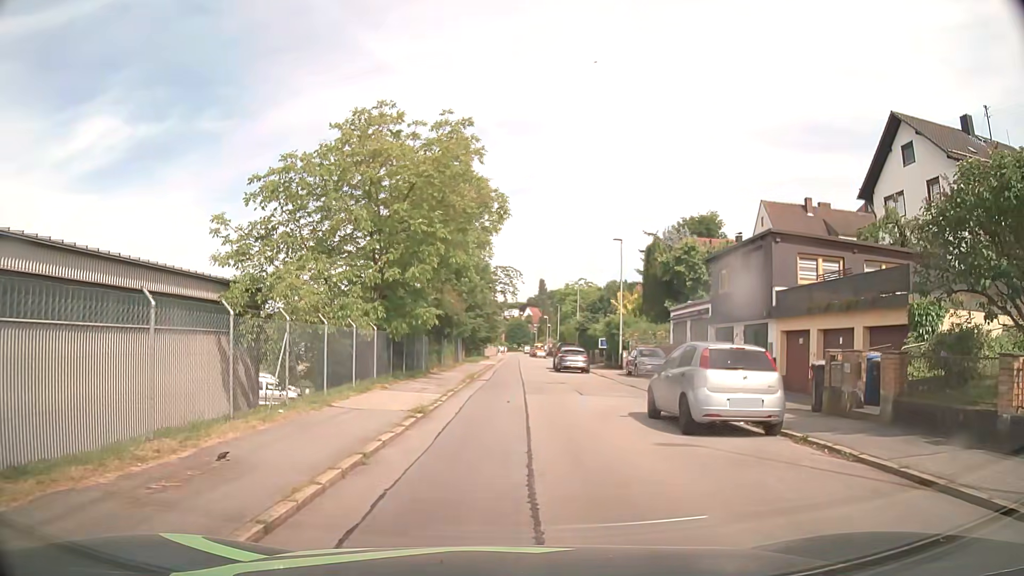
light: Day
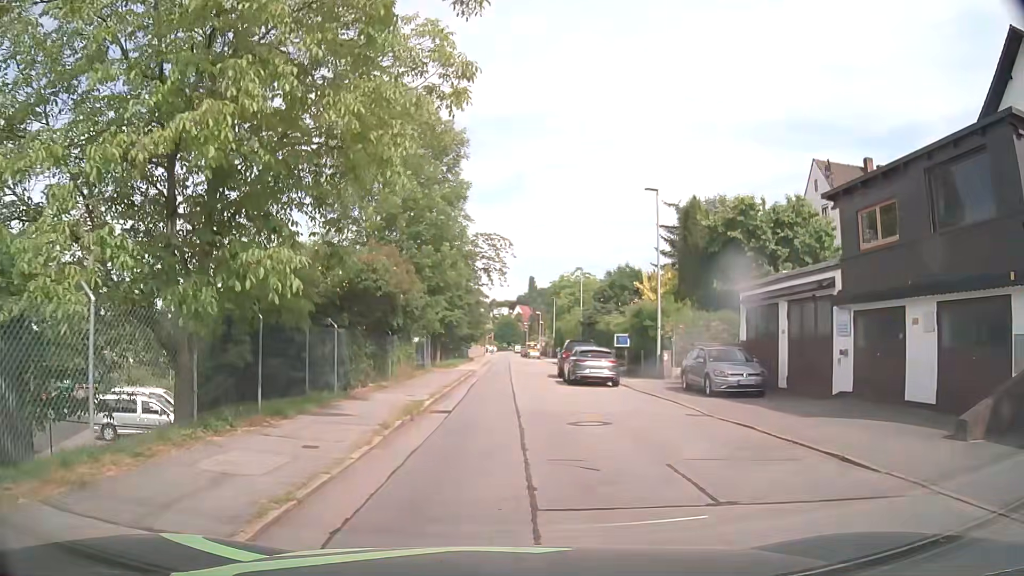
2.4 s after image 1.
(+0.3, +13.4) m; +2°
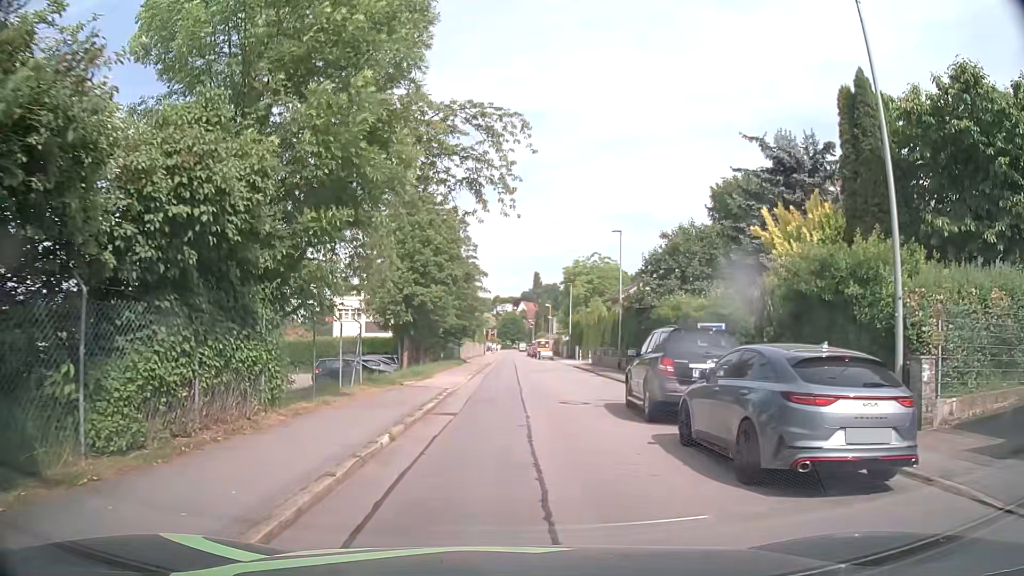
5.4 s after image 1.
(-0.2, +18.0) m; +1°
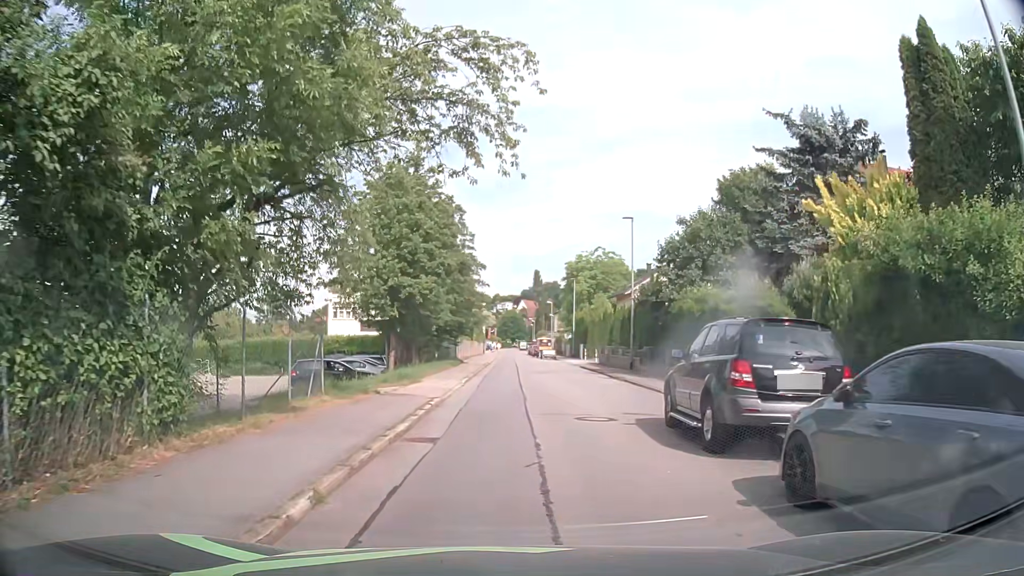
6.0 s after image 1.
(-0.1, +3.8) m; -1°
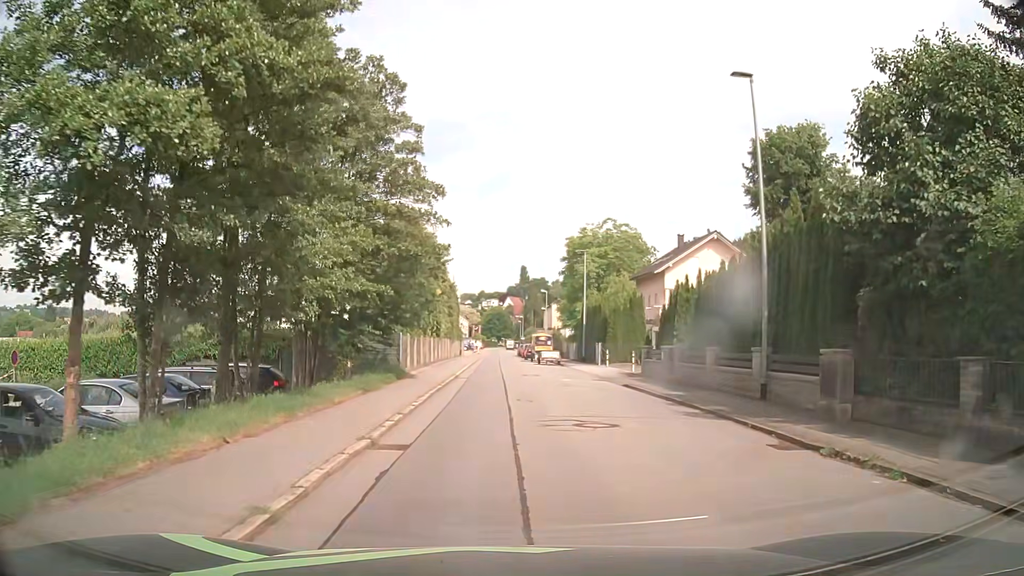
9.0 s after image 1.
(+0.3, +20.6) m; +2°
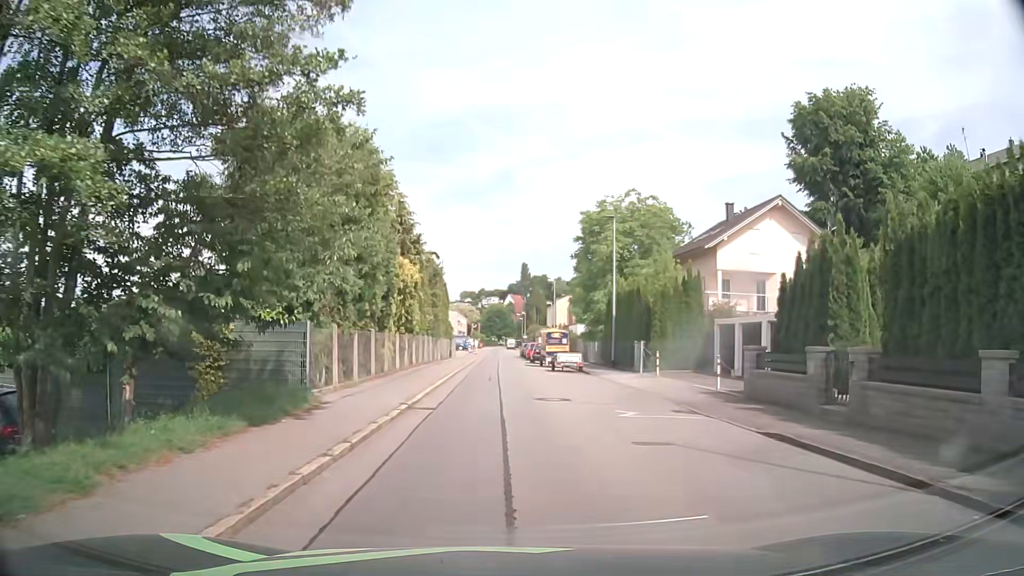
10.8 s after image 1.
(-0.2, +13.3) m; 0°
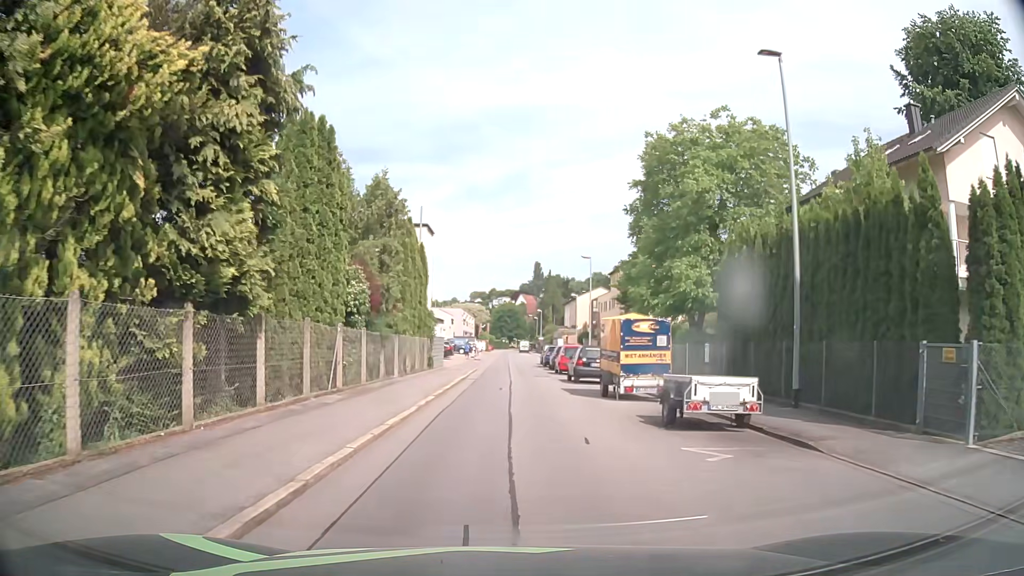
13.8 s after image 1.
(-0.6, +22.2) m; -1°
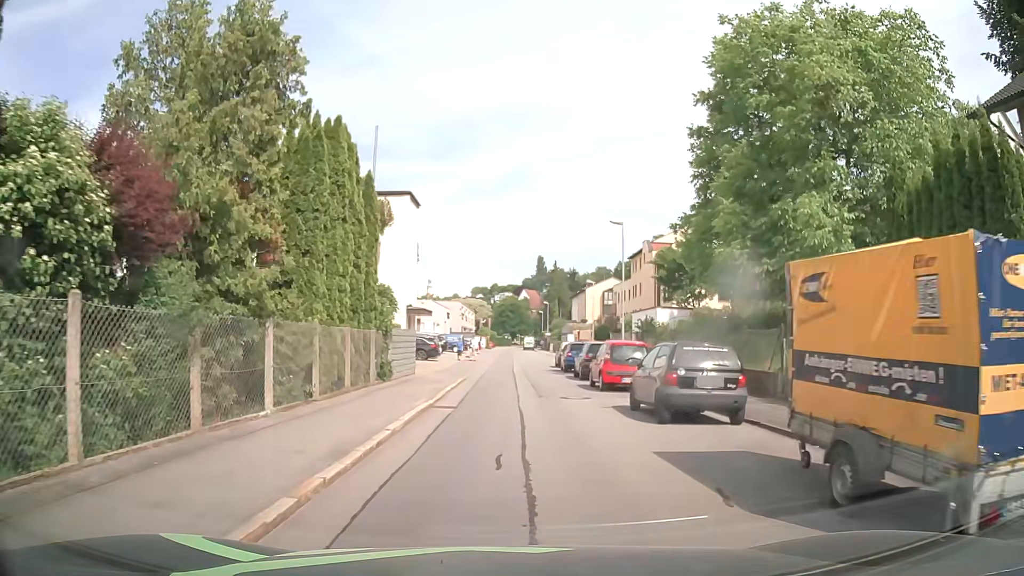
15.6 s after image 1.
(-0.2, +13.5) m; -2°
(0, +10) (0, +20) (0, +30) (+1, +40) (+1, +50) (+1, +60) (+1, +70) (+2, +80) (+2, +90) (+2, +100) m
